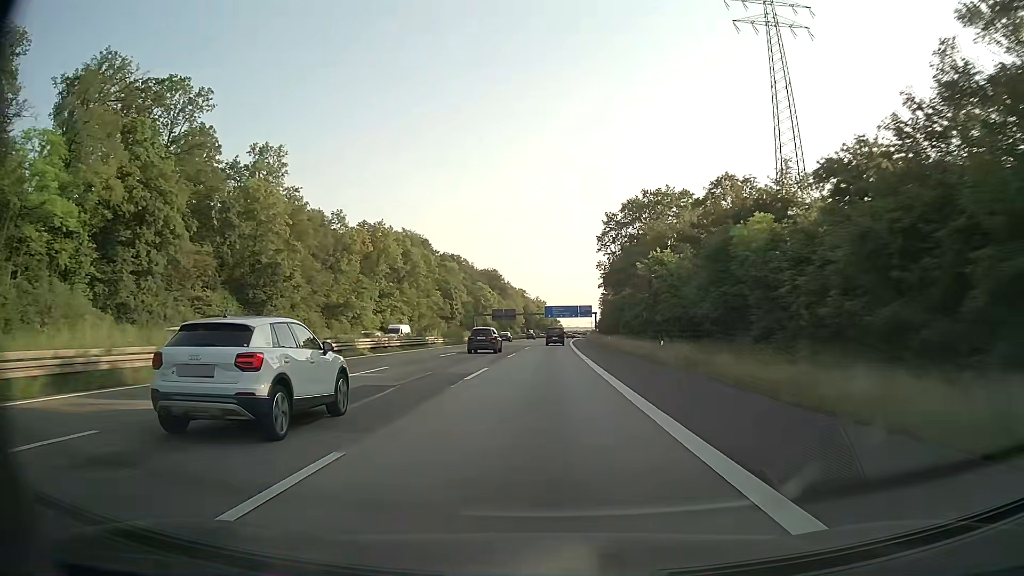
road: motorway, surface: asphalt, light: Day
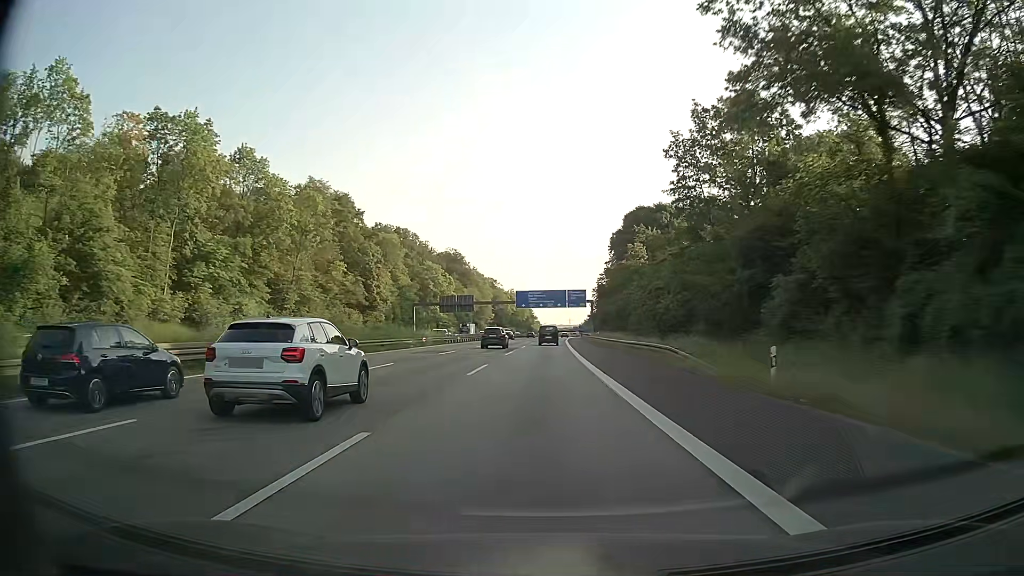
(+1.0, +69.4) m; +2°
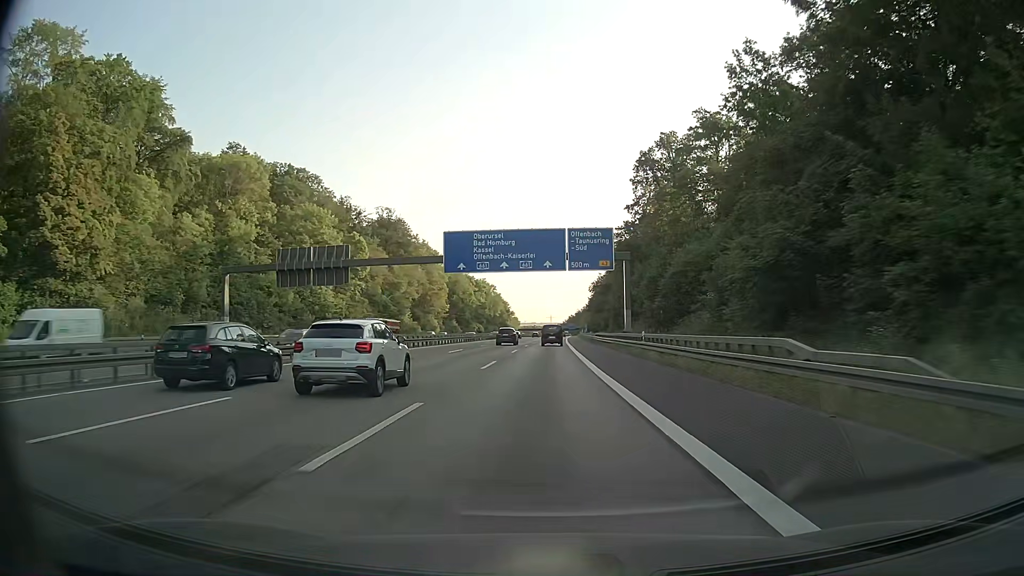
(+1.4, +84.7) m; +2°
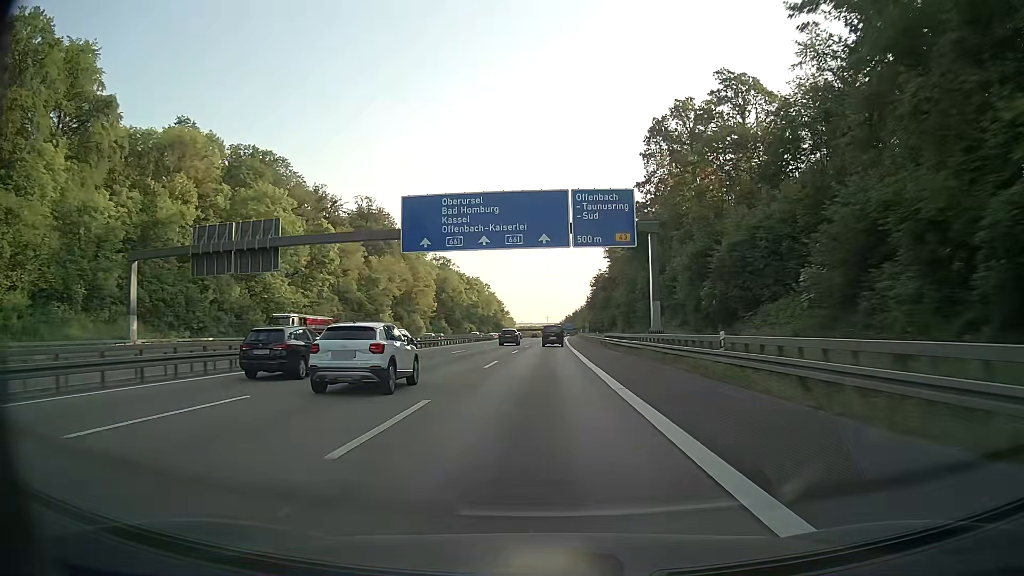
(+0.1, +16.7) m; 0°
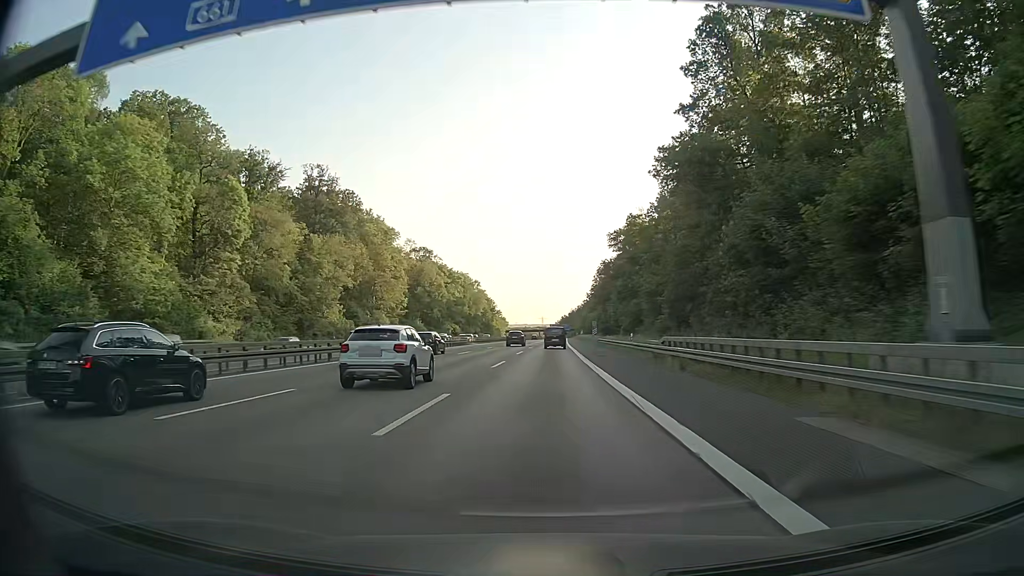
(+0.1, +33.2) m; 0°
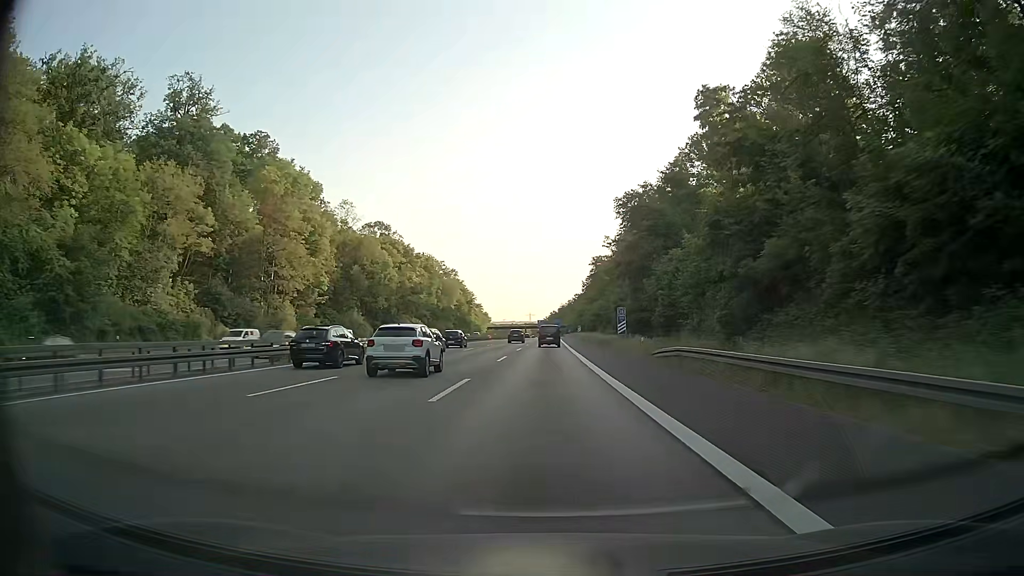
(+0.4, +49.1) m; +1°
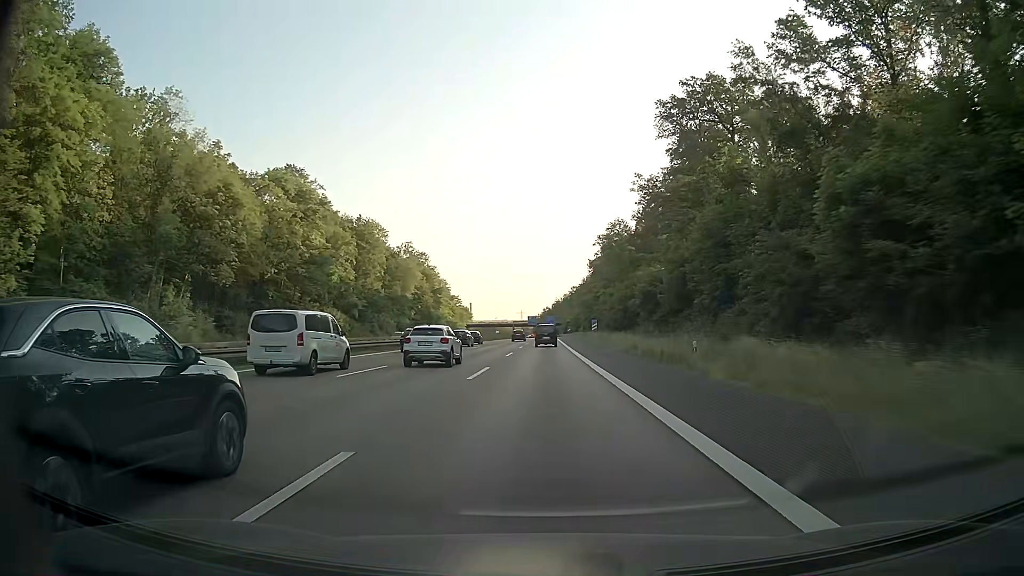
(+0.5, +64.6) m; +1°
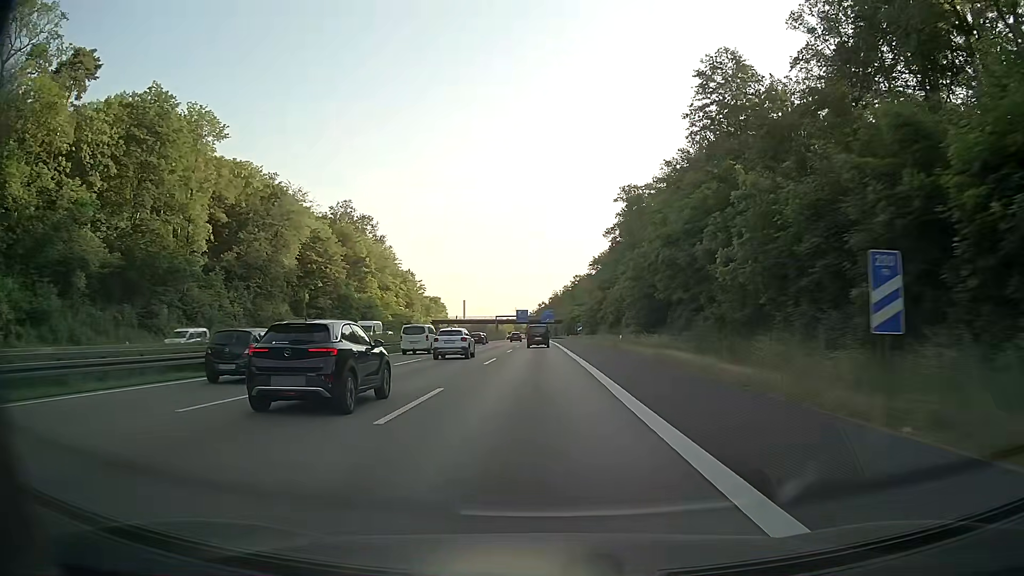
(+0.7, +79.4) m; 0°
(0, +10) (0, +20) (0, +30) (0, +40) (0, +50) (0, +60) (0, +70) (0, +80) (0, +90) (-1, +100) m
